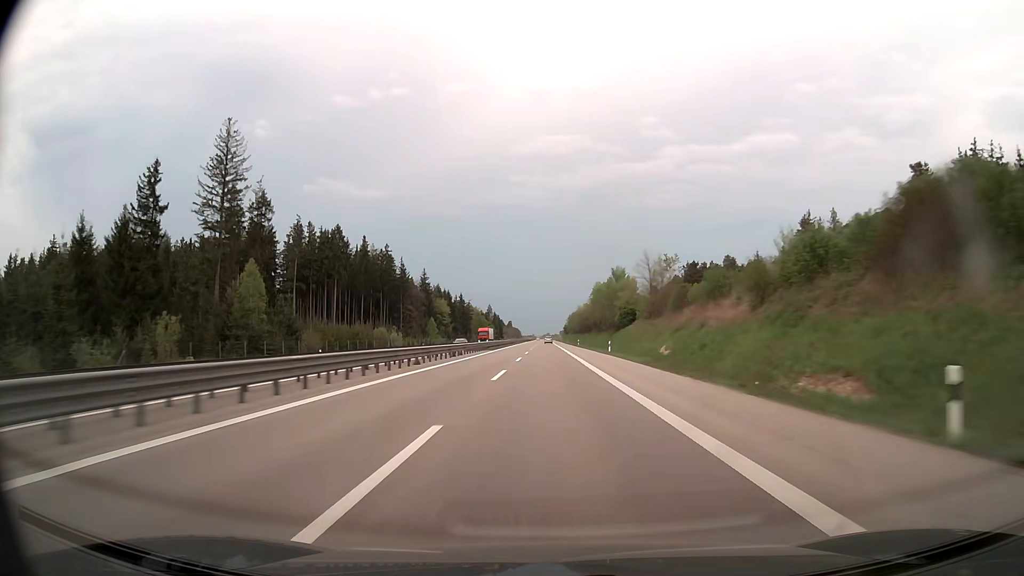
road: trunk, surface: asphalt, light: Day
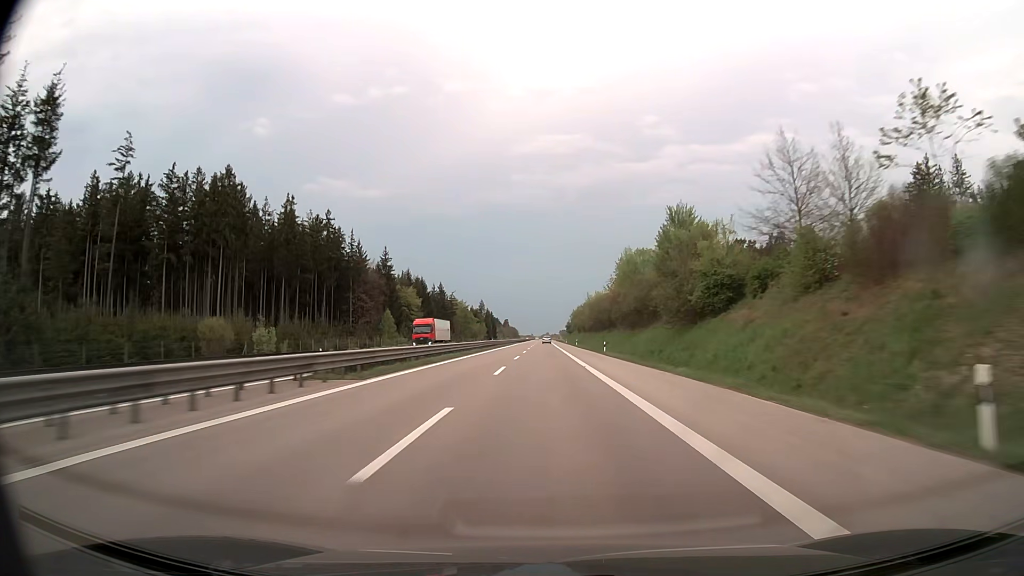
(0.0, +49.8) m; 0°
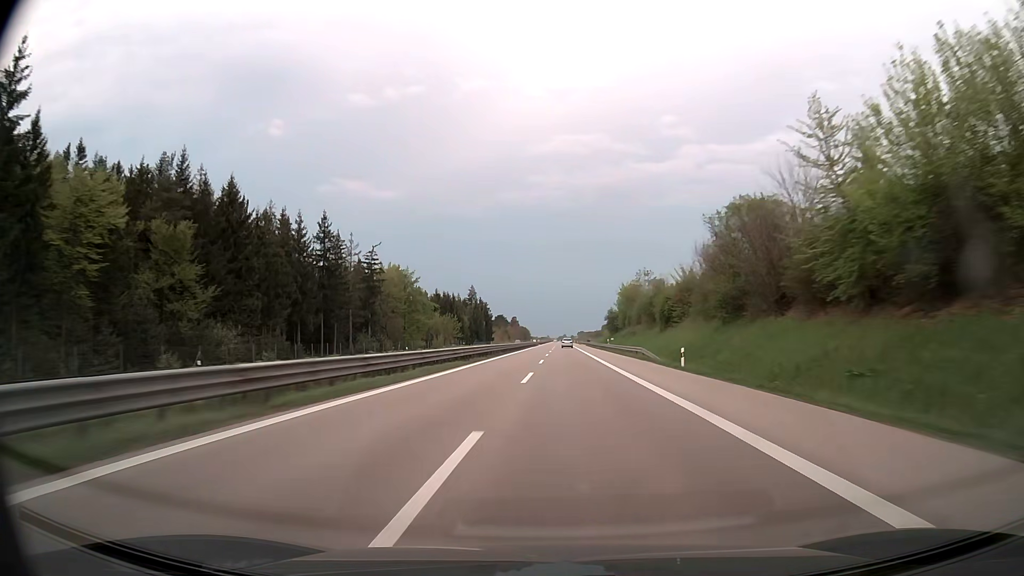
(-1.2, +125.1) m; -1°
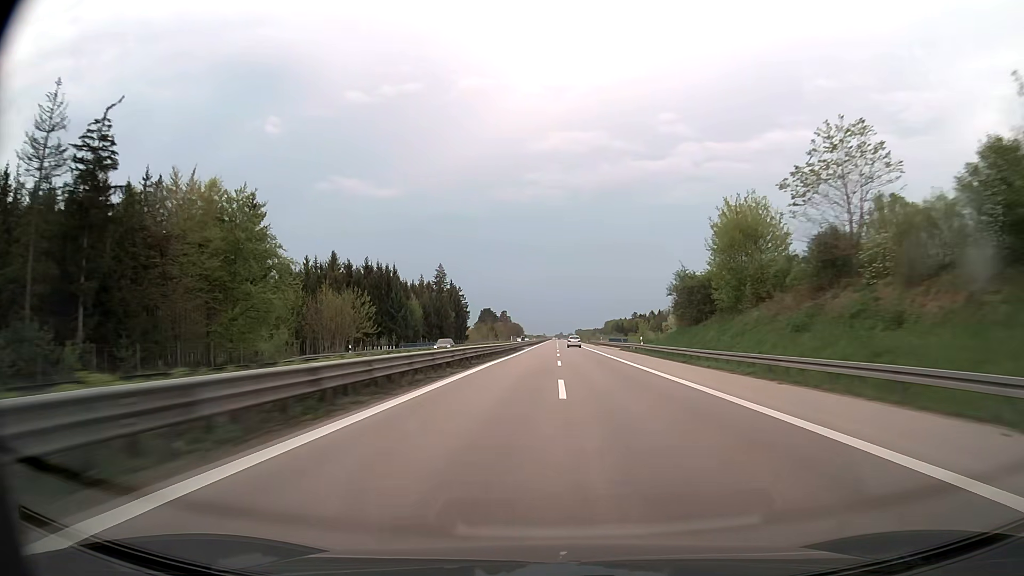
(+0.1, +75.5) m; 0°
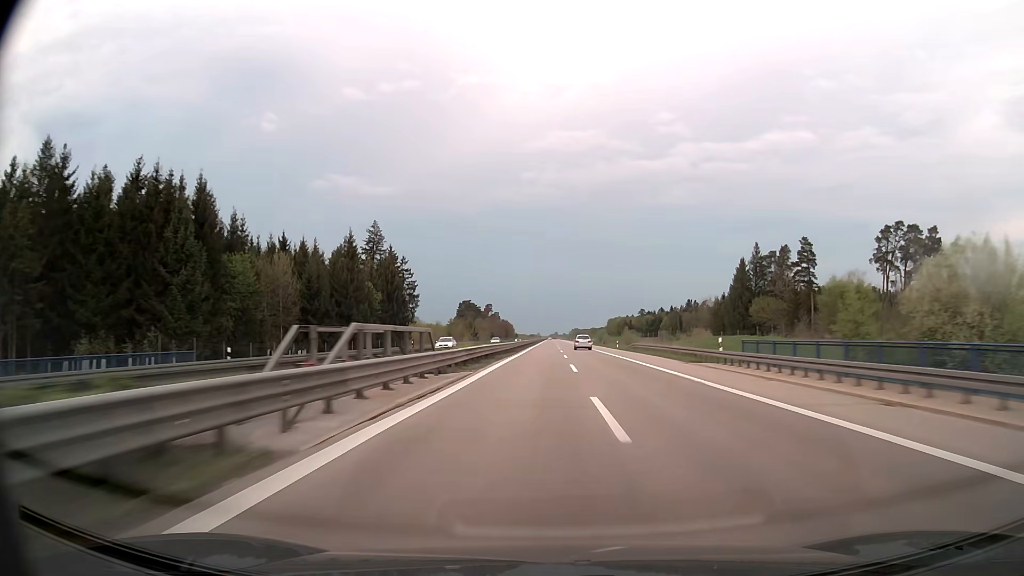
(+0.2, +75.8) m; 0°
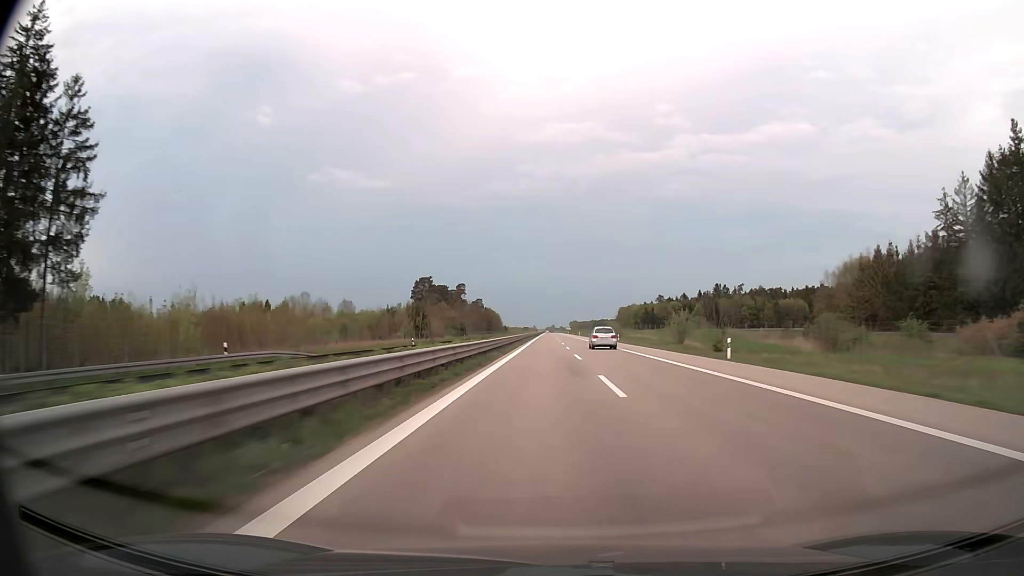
(0.0, +99.1) m; 0°
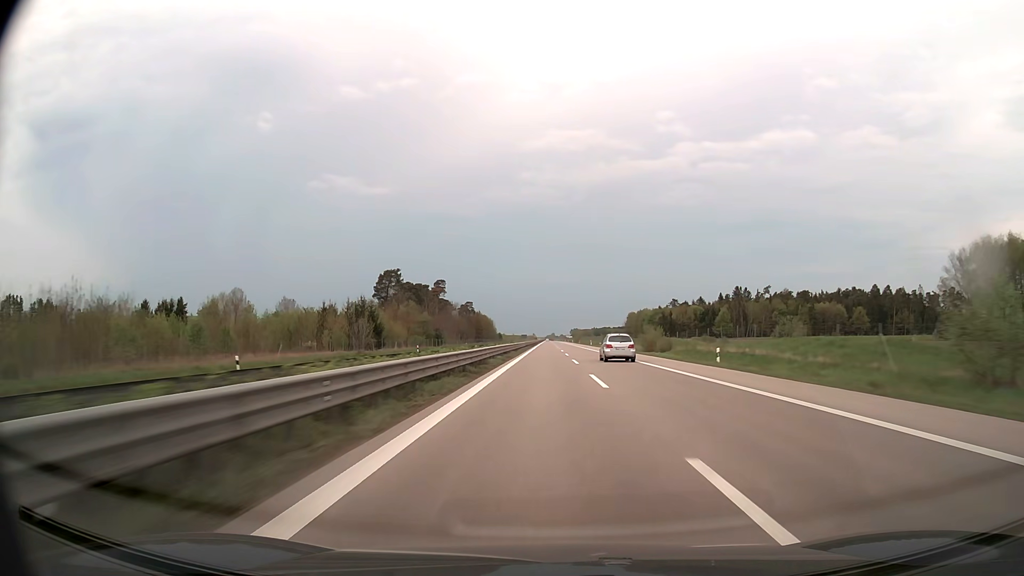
(0.0, +47.3) m; 0°
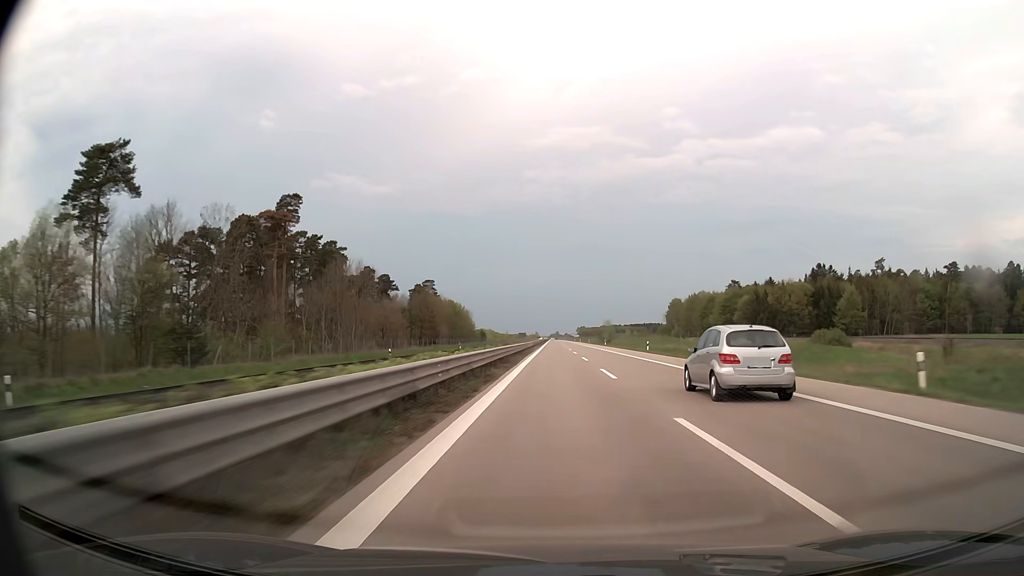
(-0.3, +118.3) m; 0°
(0, +10) (0, +20) (0, +30) (0, +40) (0, +50) (0, +60) (0, +70) (+1, +80) (+1, +90) (+1, +100) m
